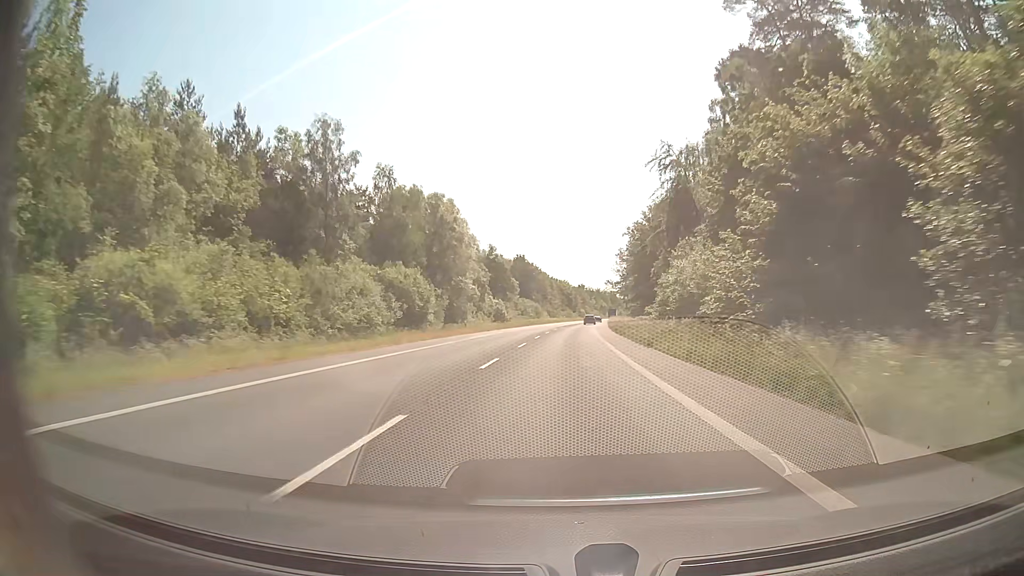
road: secondary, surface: asphalt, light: Day
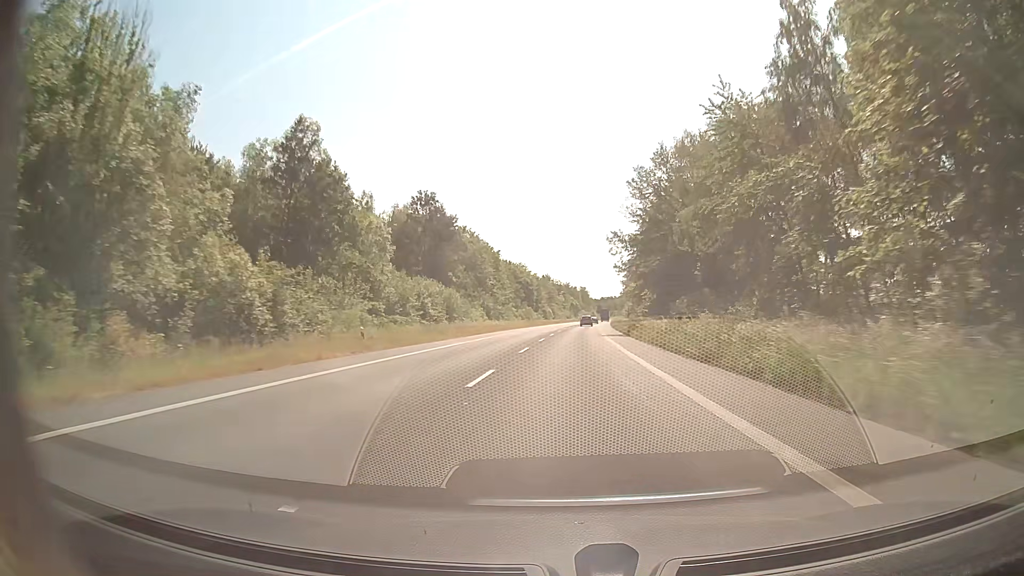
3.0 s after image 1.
(+2.1, +78.4) m; +3°
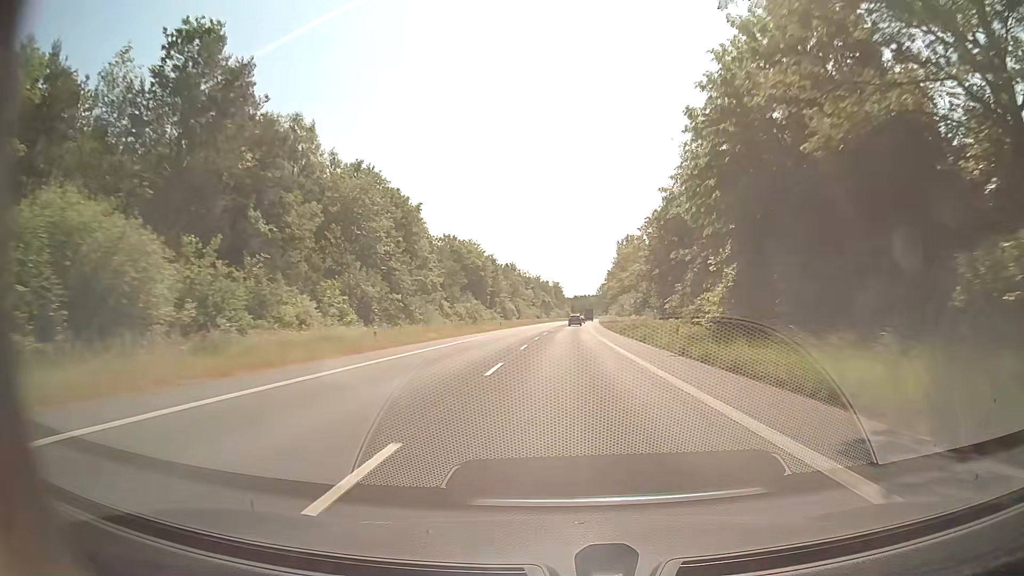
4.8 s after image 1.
(+1.1, +47.1) m; +2°
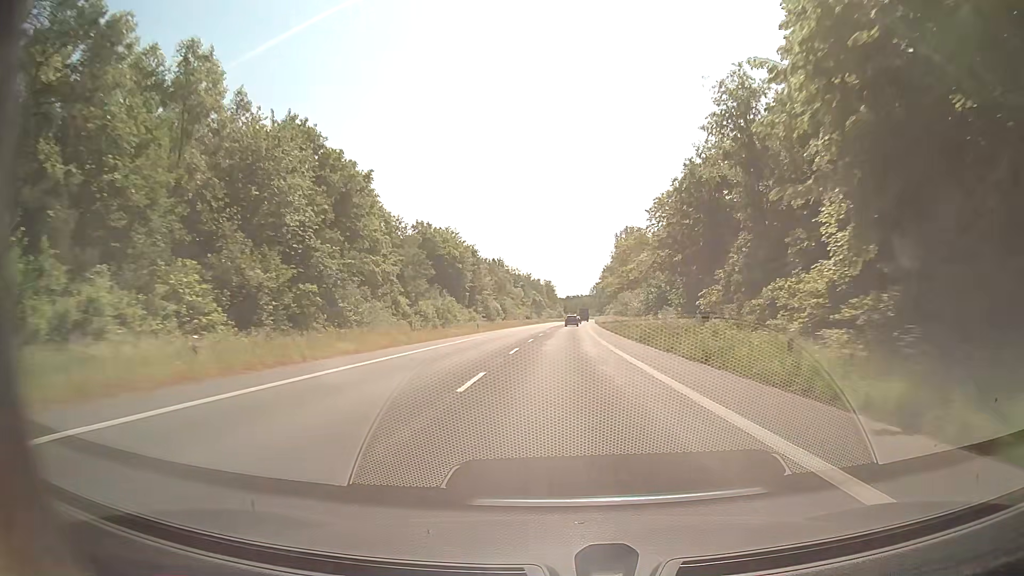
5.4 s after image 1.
(+0.1, +15.7) m; +1°
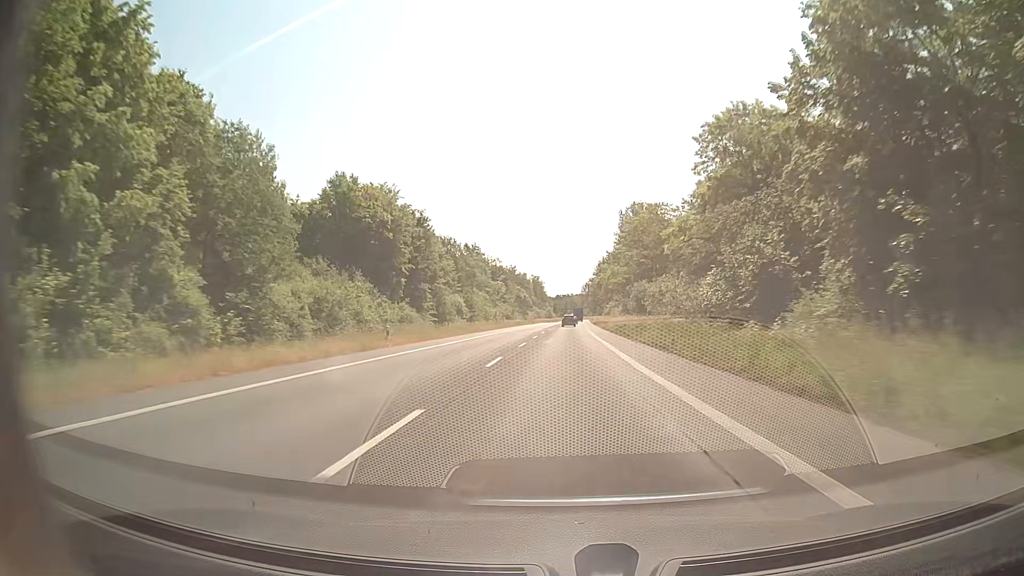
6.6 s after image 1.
(+0.4, +31.5) m; +1°
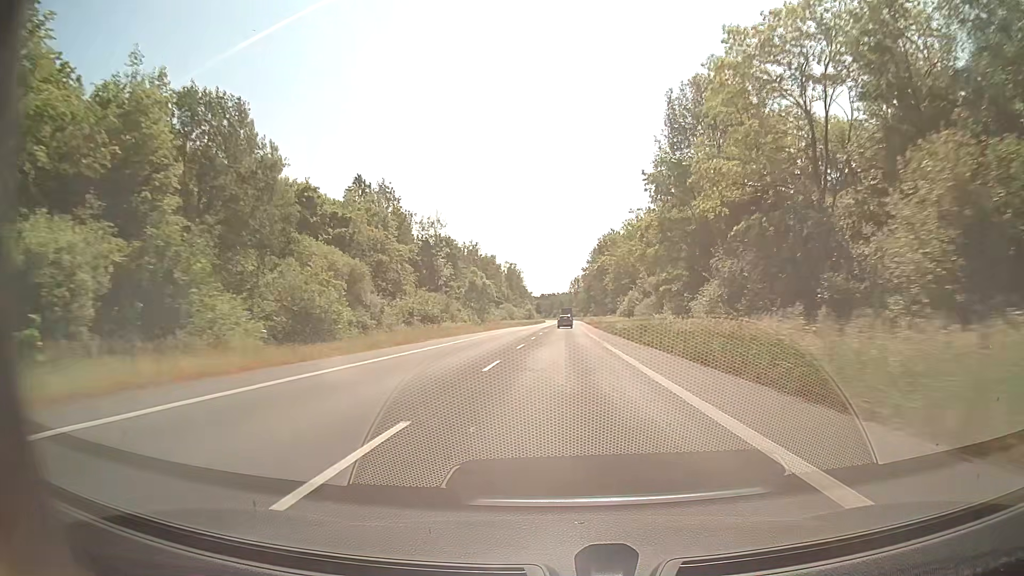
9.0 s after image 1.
(+0.9, +63.0) m; +1°
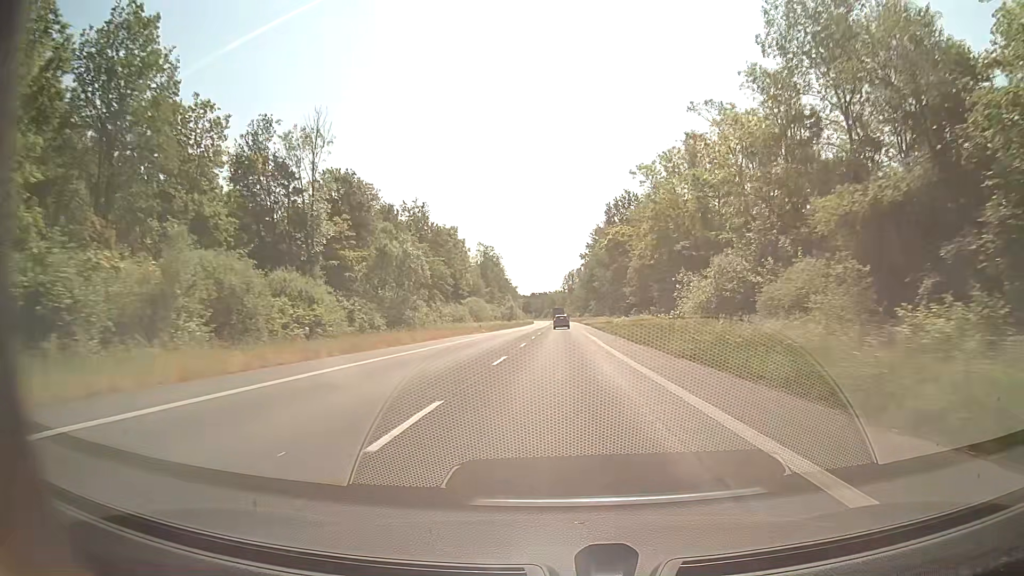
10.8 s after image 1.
(+0.4, +47.3) m; +1°
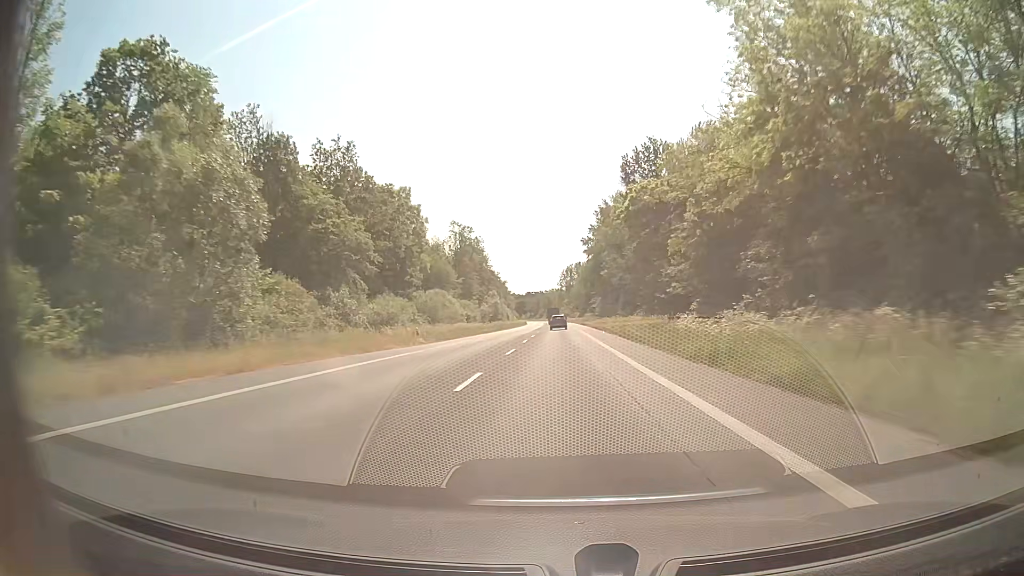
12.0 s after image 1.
(+0.1, +31.6) m; 0°
(0, +10) (0, +20) (0, +30) (0, +40) (0, +50) (0, +60) (0, +70) (0, +80) (0, +90) (0, +100) m
